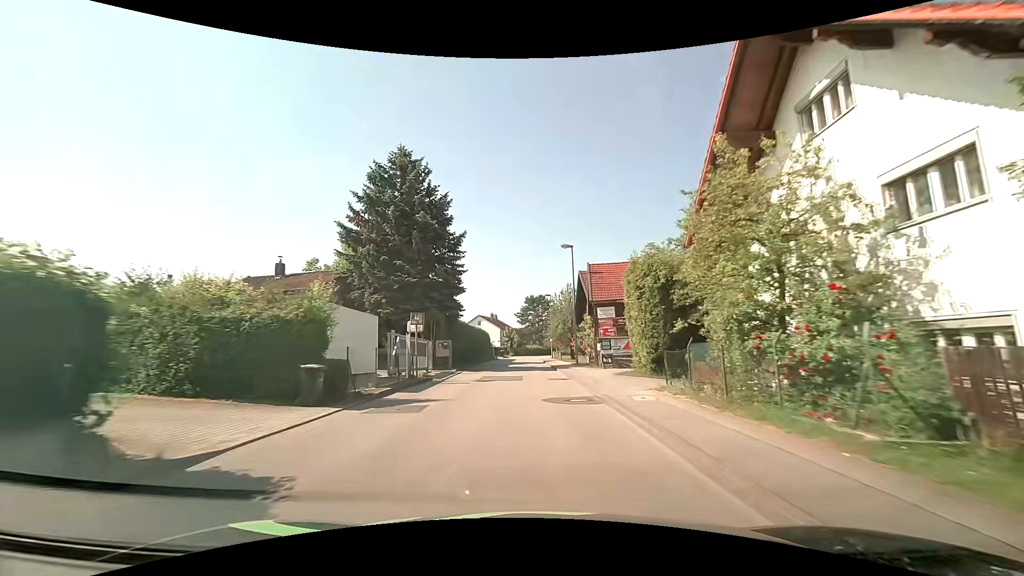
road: unclassified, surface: asphalt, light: Day
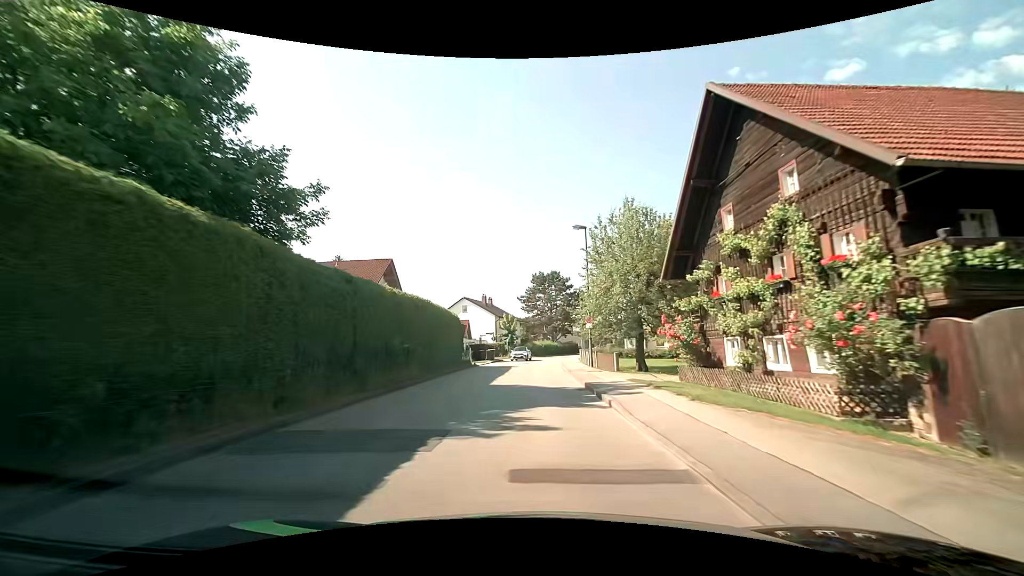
(-0.4, +35.7) m; -1°
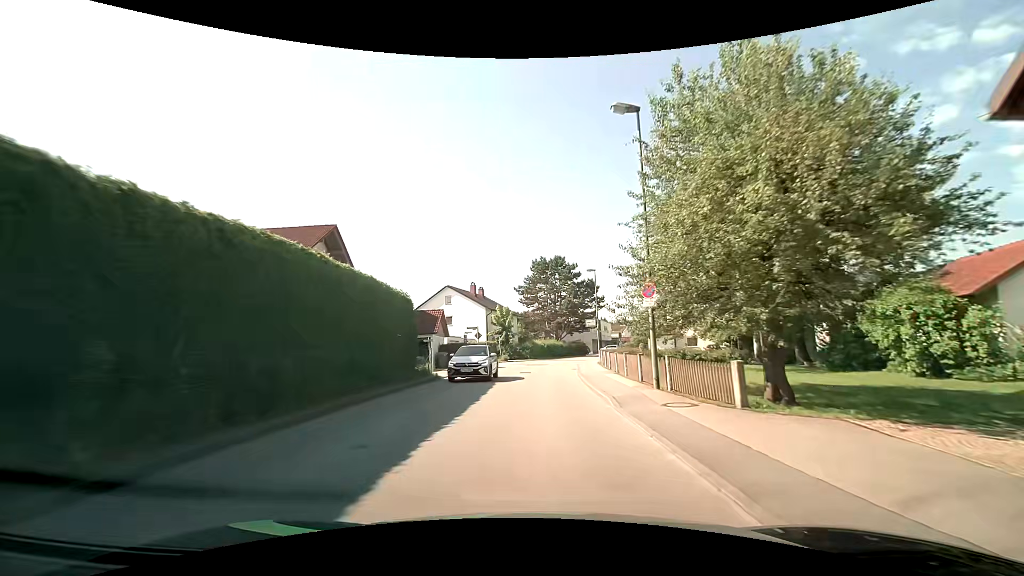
(0.0, +14.7) m; 0°
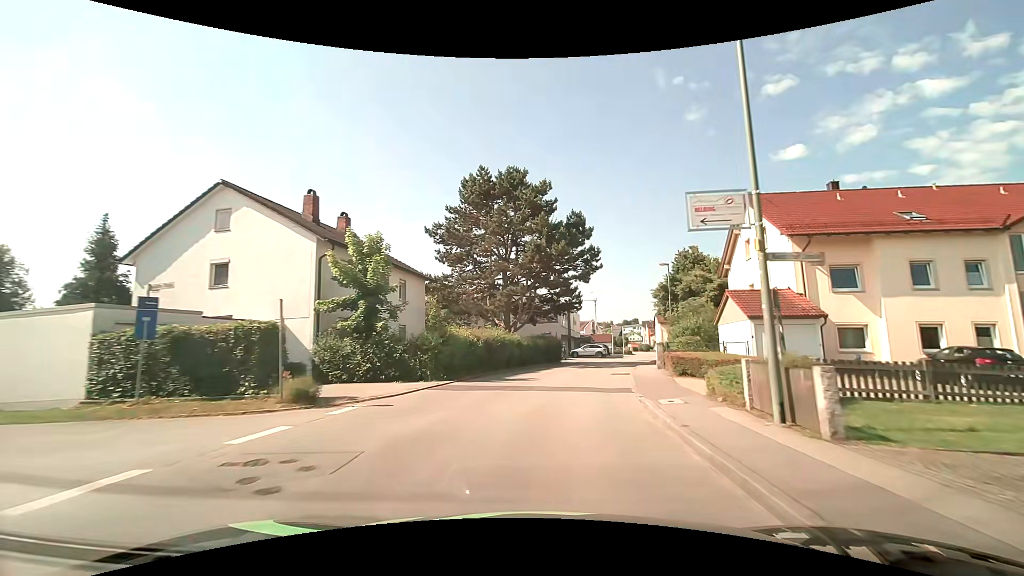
(+1.3, +37.3) m; +6°
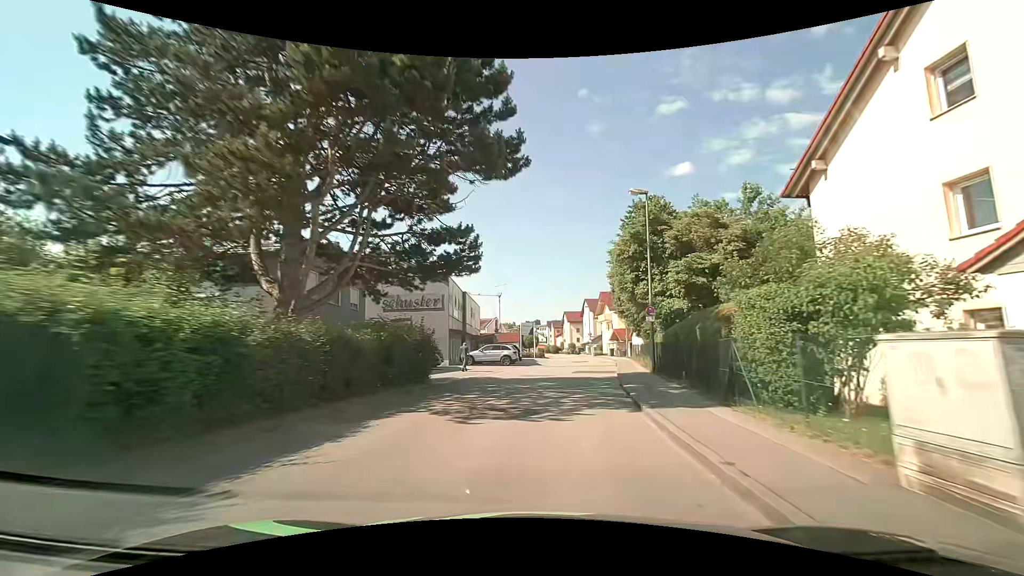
(+2.2, +22.0) m; +11°
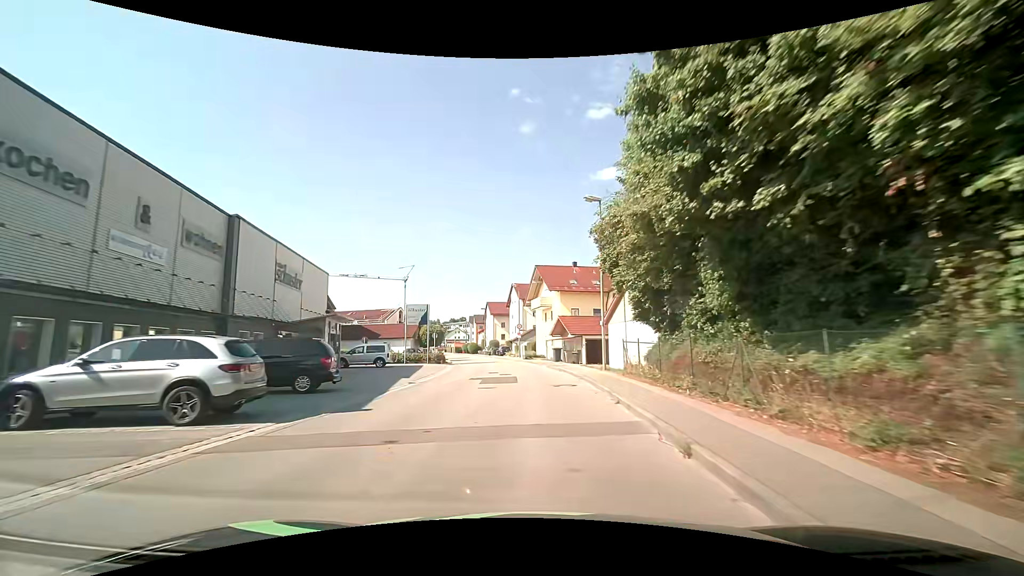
(+2.8, +28.8) m; +8°
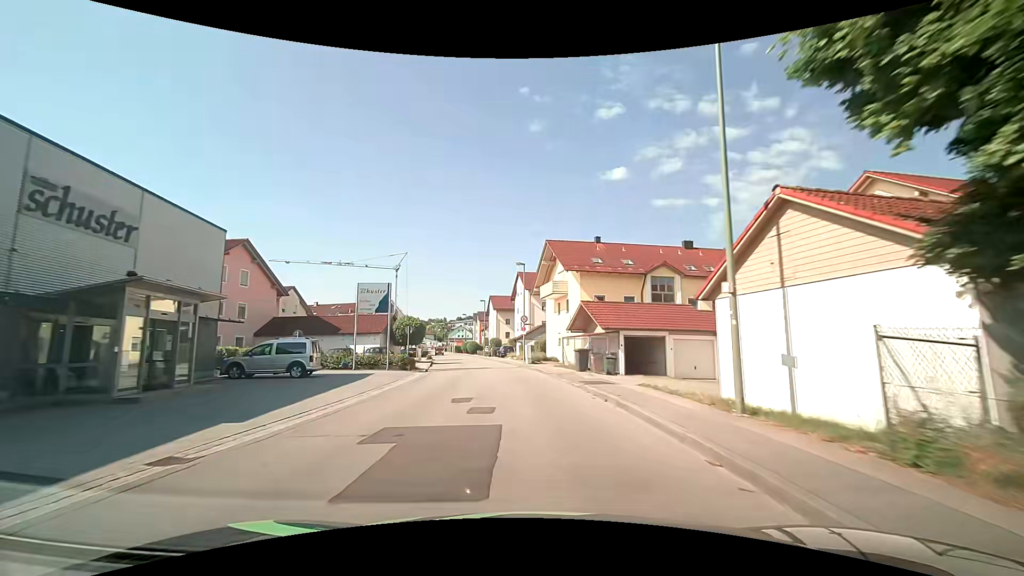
(-0.1, +14.2) m; -2°
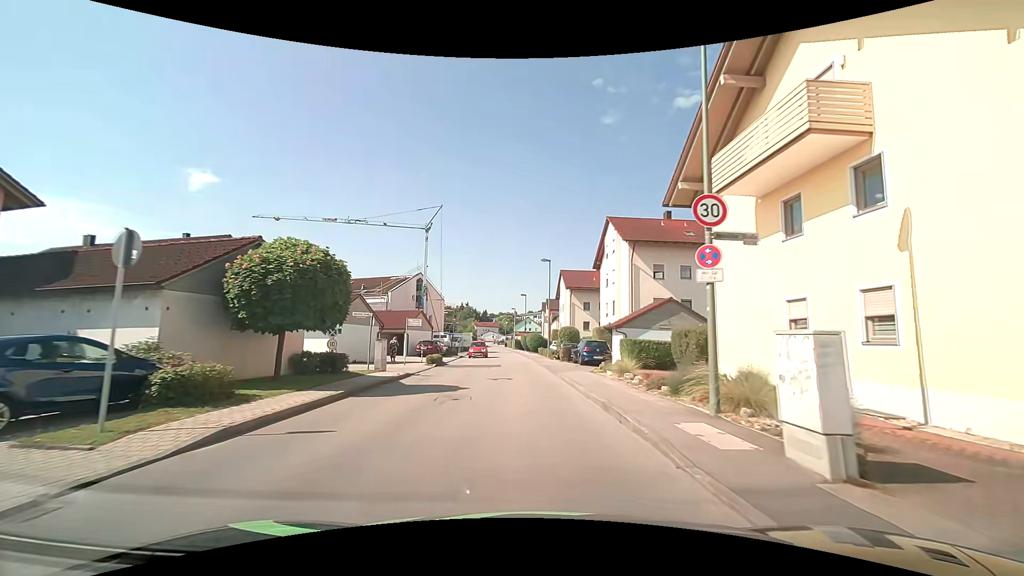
(-1.7, +31.9) m; -7°
(0, +10) (-1, +20) (-1, +30) (-2, +40) (-3, +50) (-3, +60) (-4, +70) (-5, +80) (-6, +90) (-7, +100) m
